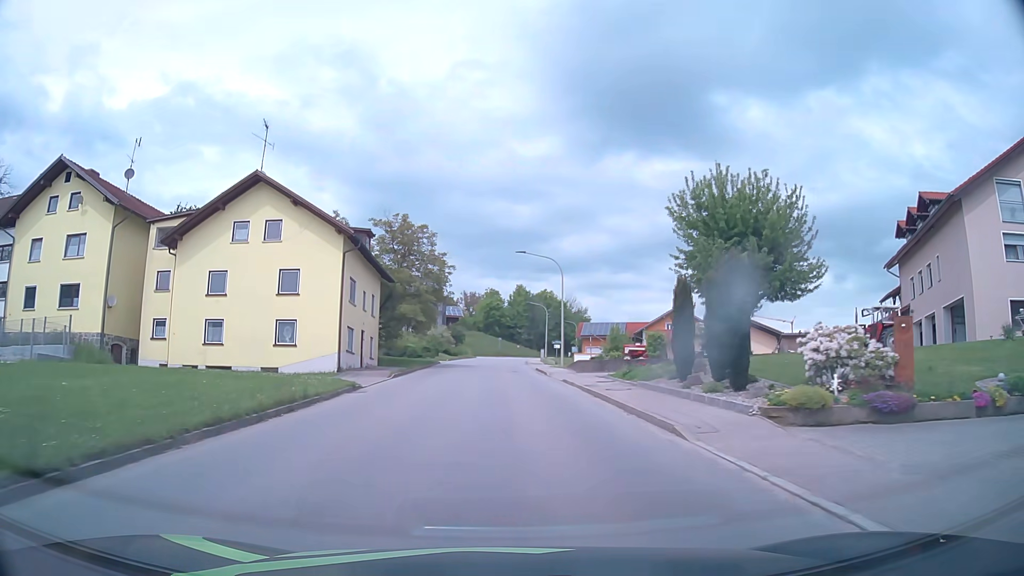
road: tertiary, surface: asphalt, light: Day
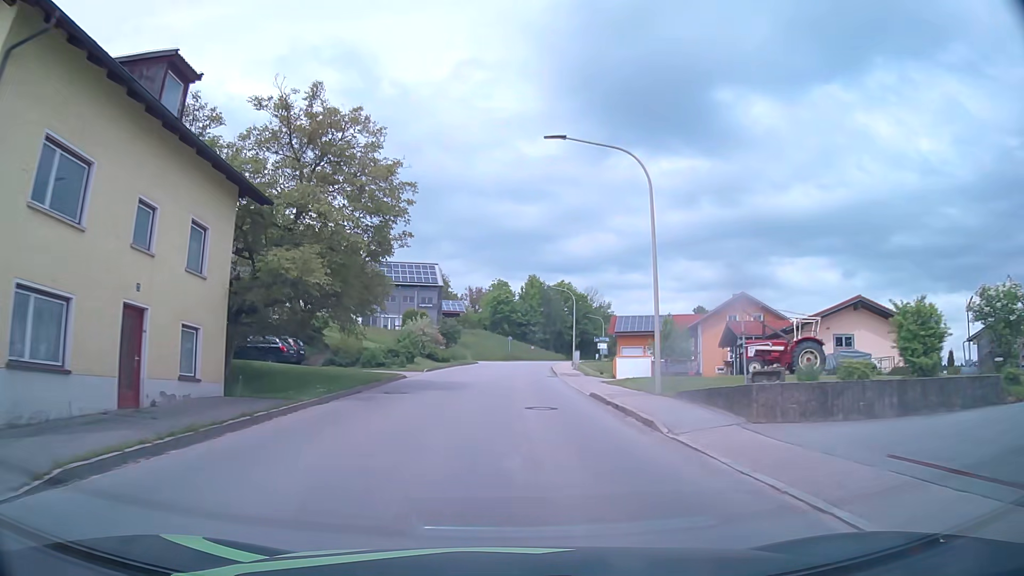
(-0.4, +23.8) m; -1°
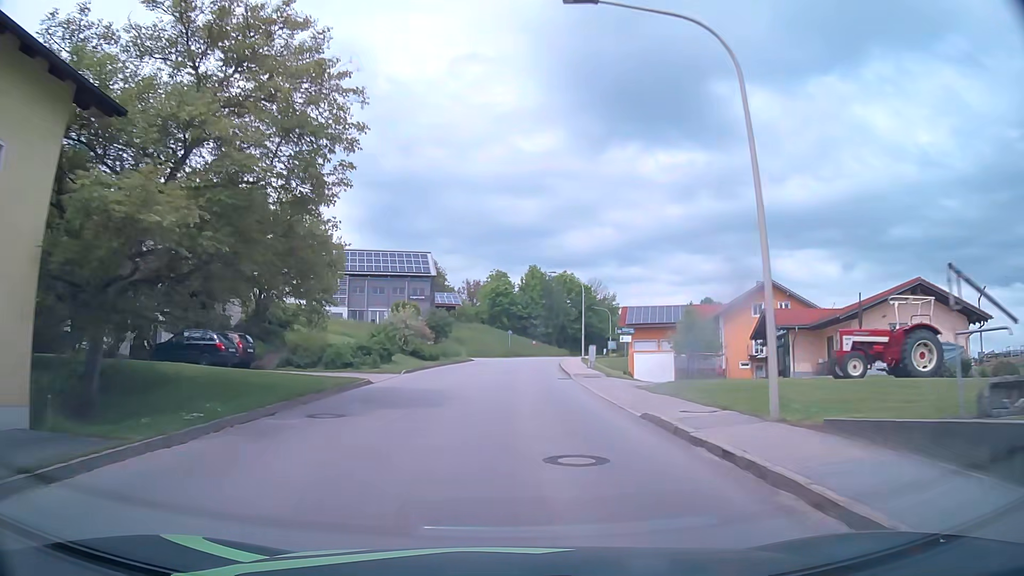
(0.0, +8.0) m; 0°
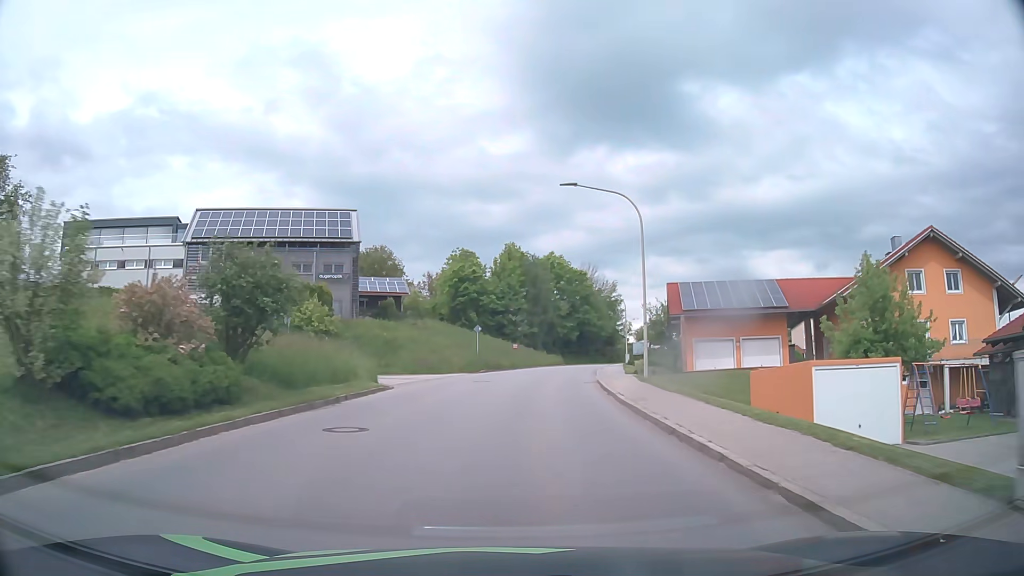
(+0.5, +31.8) m; +3°
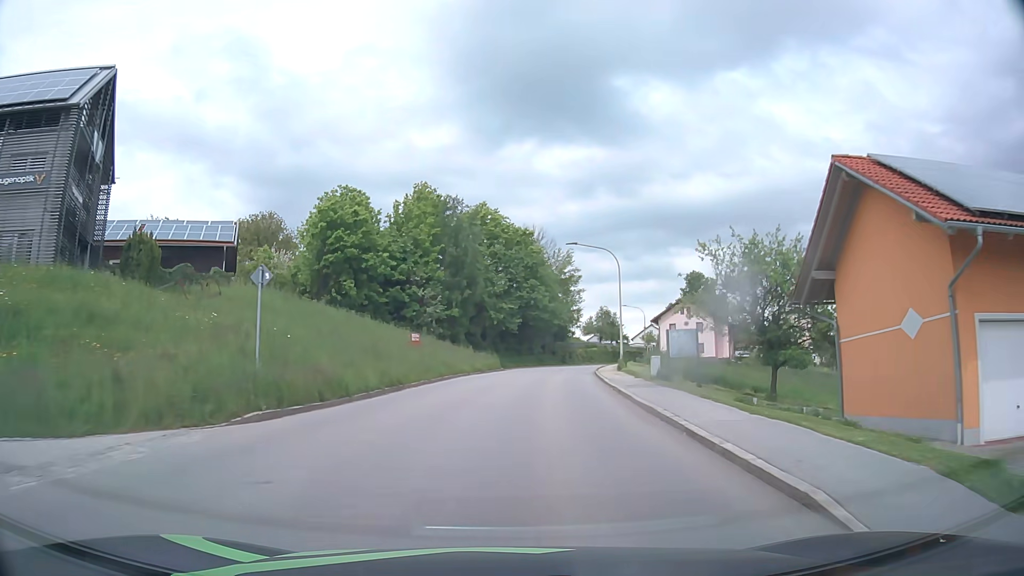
(+1.6, +31.7) m; +6°
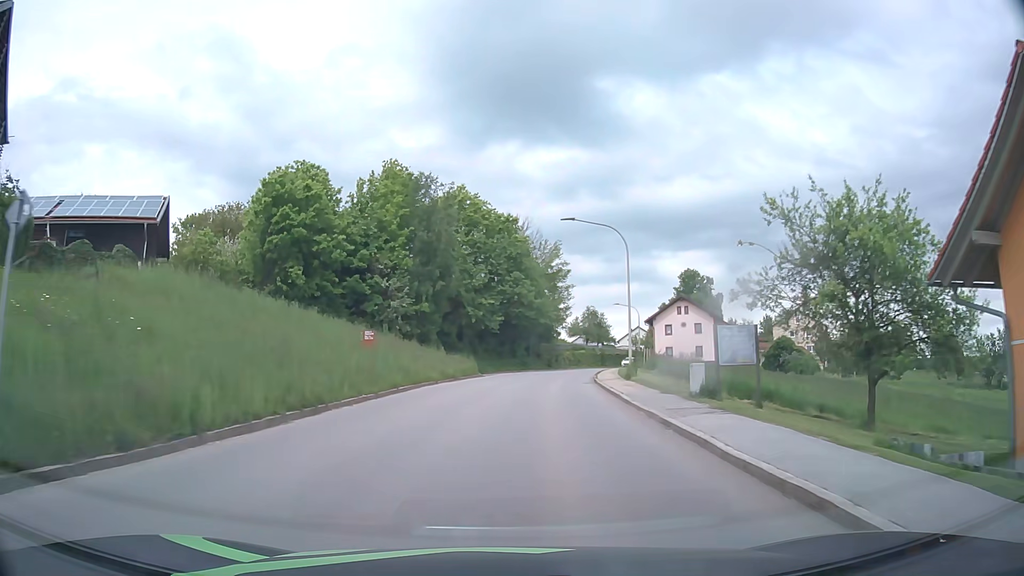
(+0.1, +8.0) m; +1°
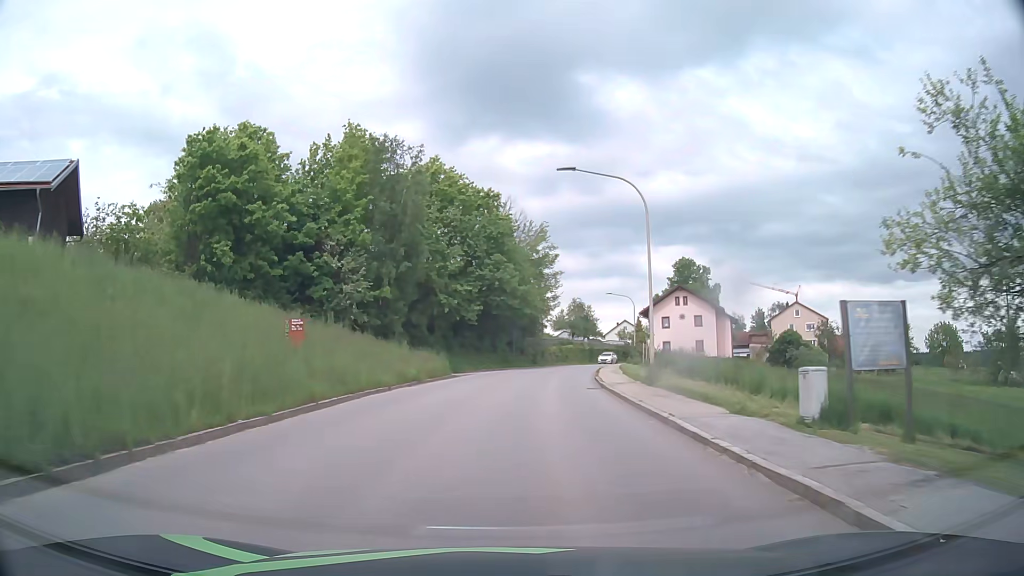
(+0.2, +8.0) m; +2°
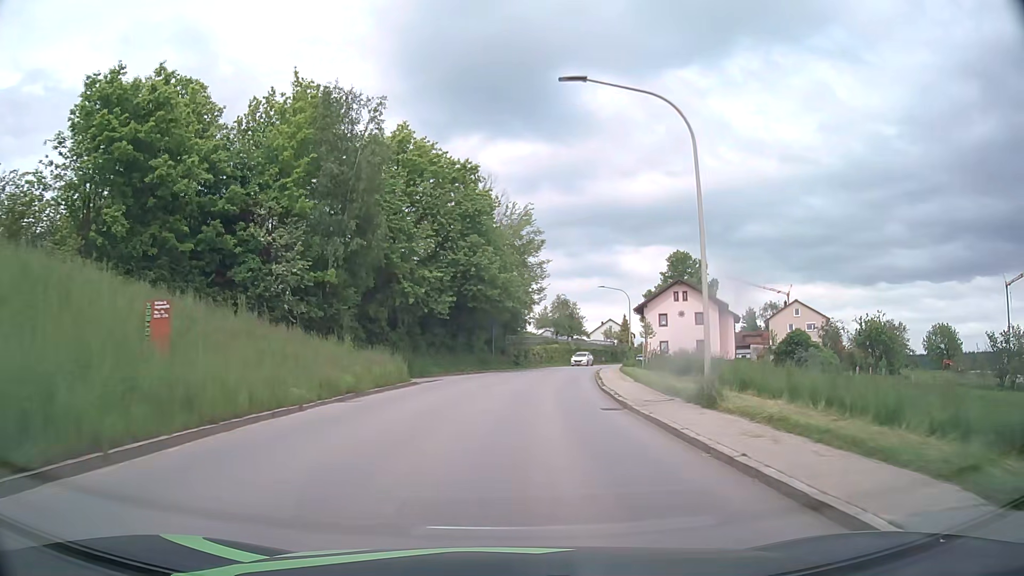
(+0.1, +8.0) m; +2°
(0, +10) (+1, +20) (+2, +30) (+3, +40) (+5, +50) (+7, +59) (+9, +69) (+12, +79) (+16, +88) (+19, +97) m
